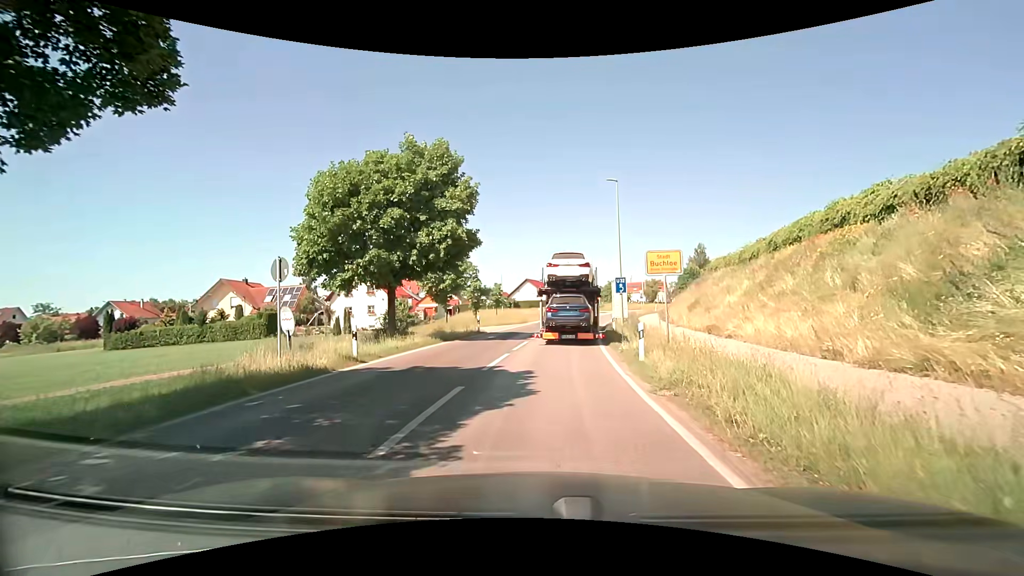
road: motorway_link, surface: asphalt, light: Day
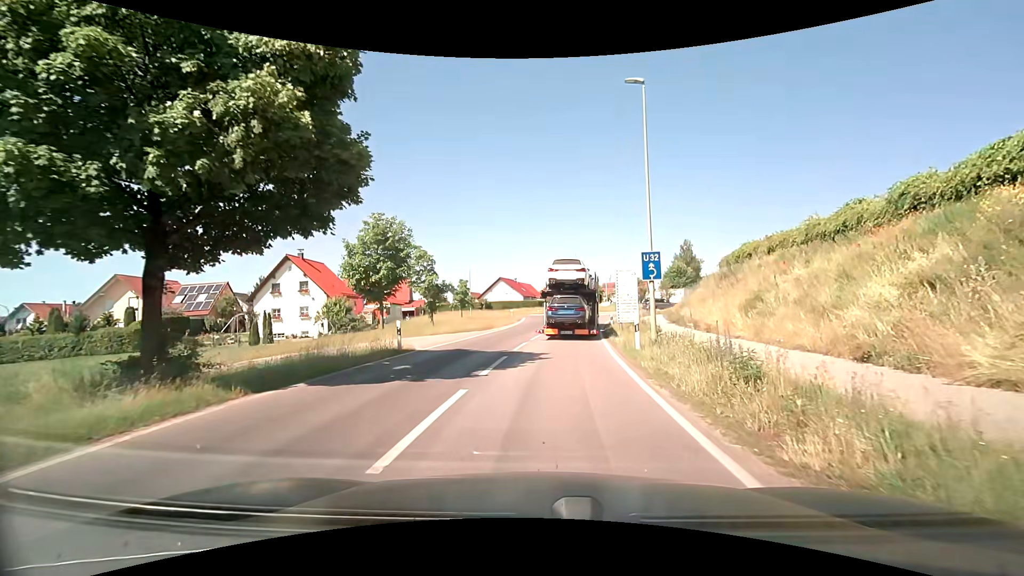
(+0.2, +13.0) m; +2°
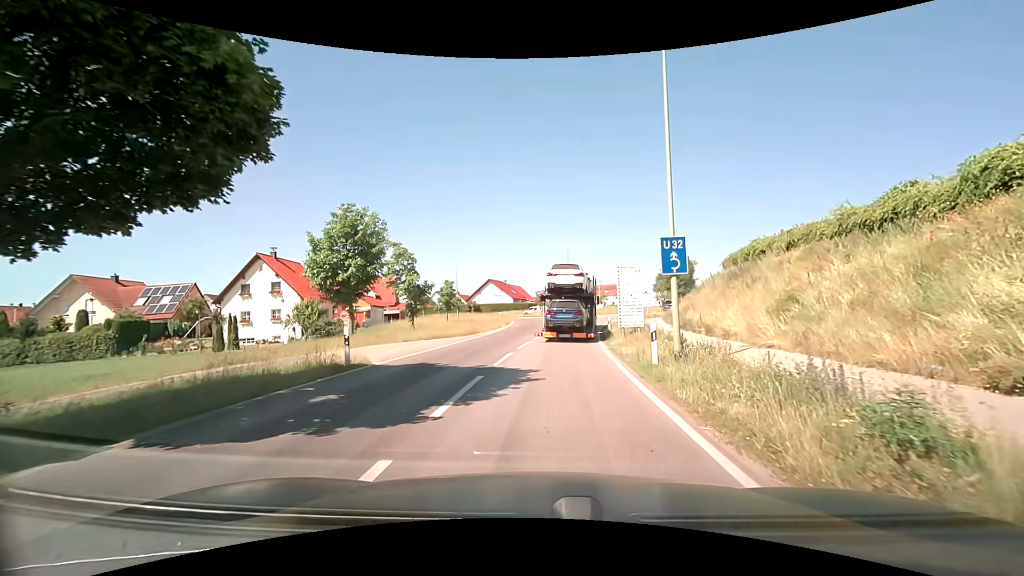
(0.0, +3.8) m; +1°
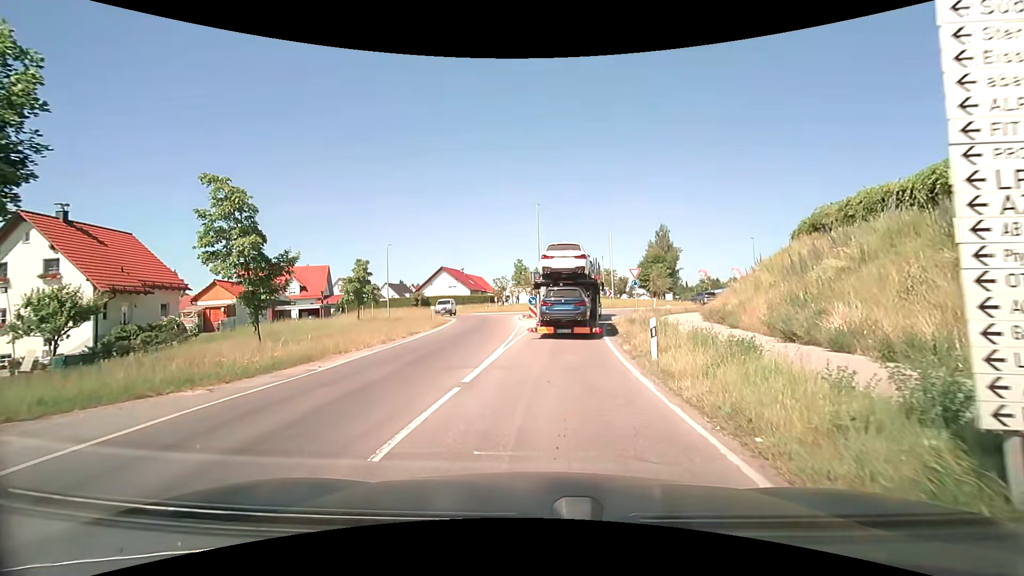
(+0.9, +20.0) m; +4°
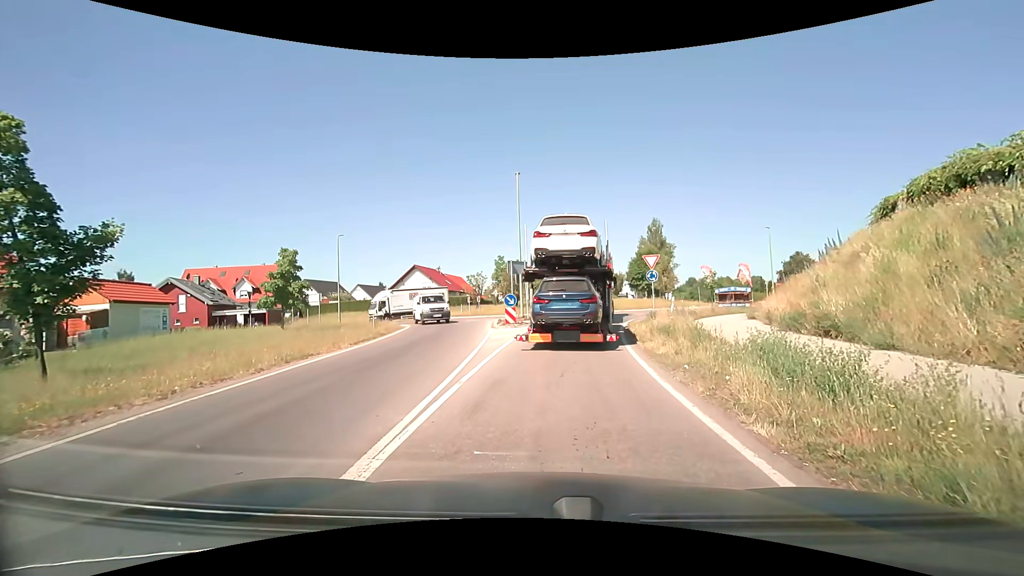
(+0.2, +9.4) m; +2°
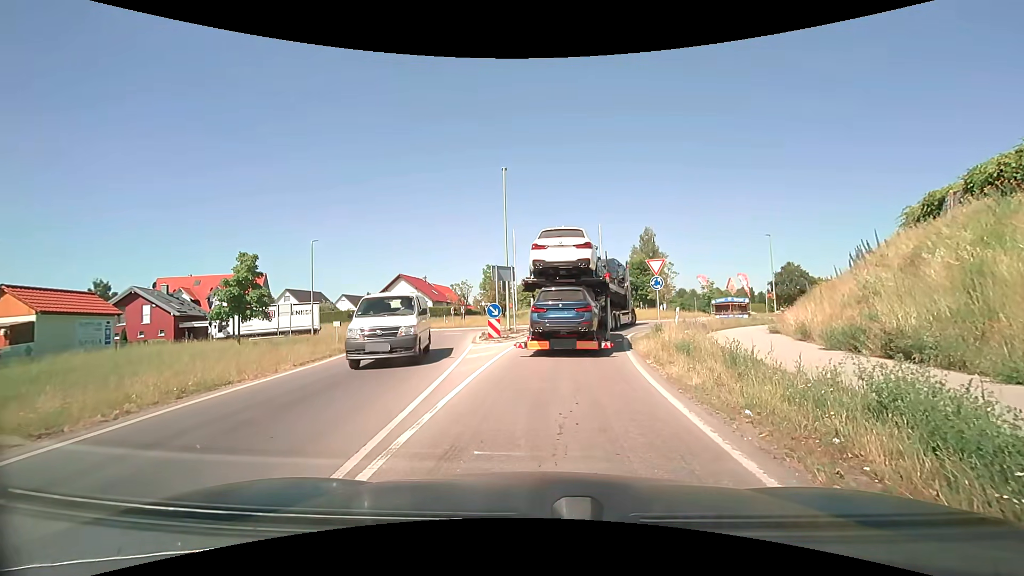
(0.0, +3.3) m; -1°
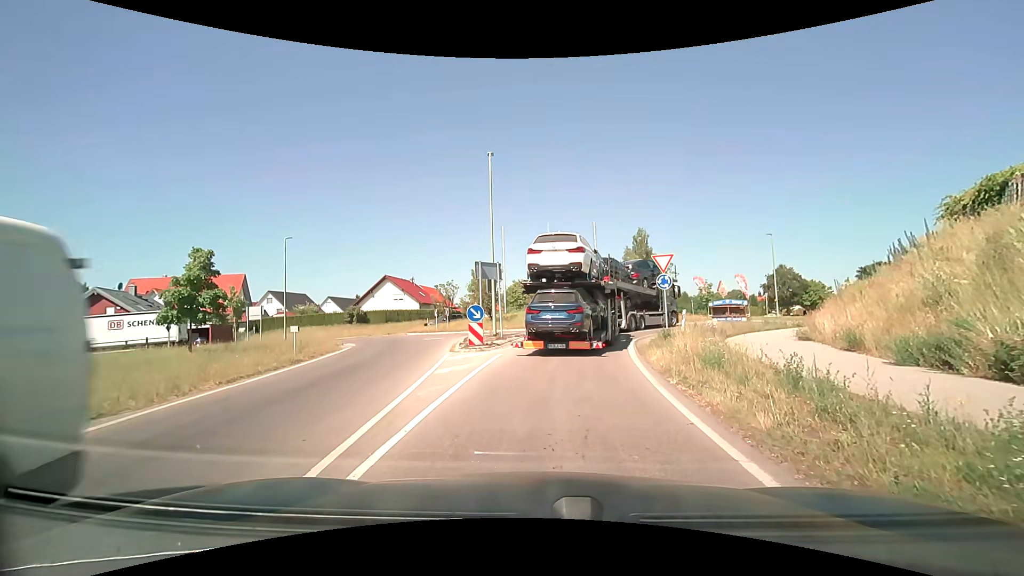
(+0.1, +3.2) m; +2°
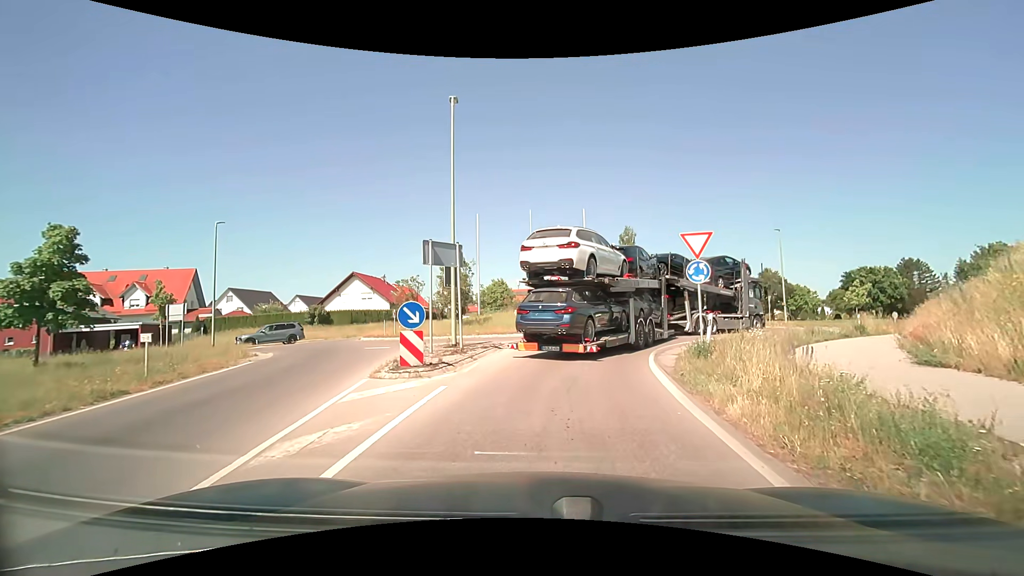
(+0.1, +6.5) m; +3°
(0, +10) (+2, +20) (+9, +27) (+15, +35) (+17, +44) (+13, +53) (+5, +58) (-5, +58) (-13, +52) (-16, +43) m
